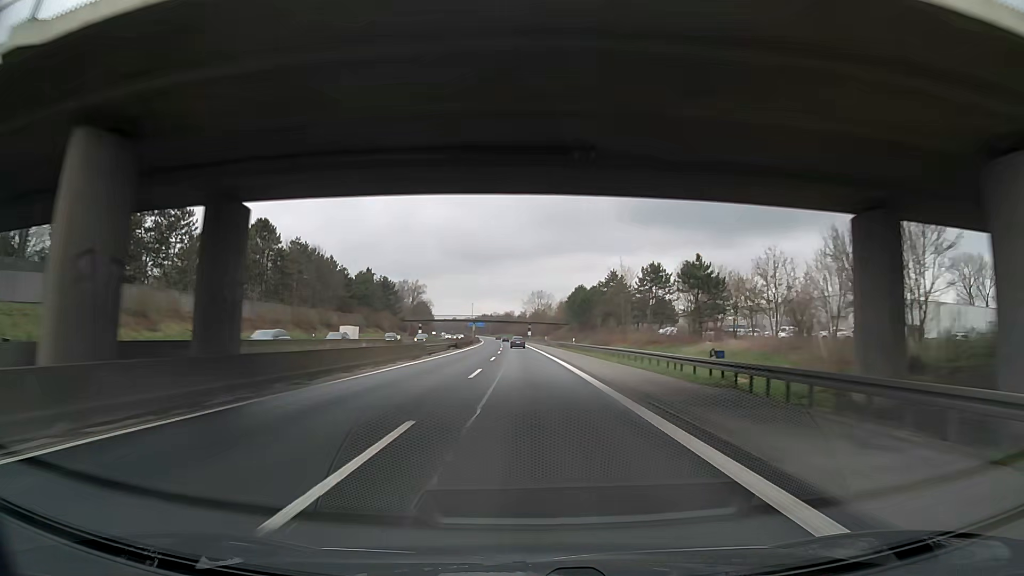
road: motorway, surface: asphalt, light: Day
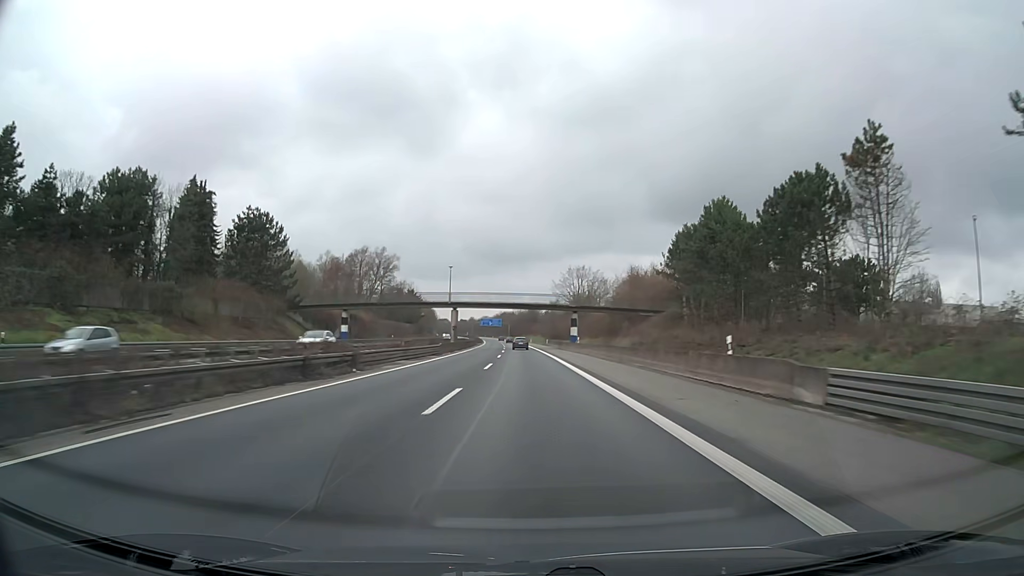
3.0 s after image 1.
(-2.1, +100.2) m; -2°
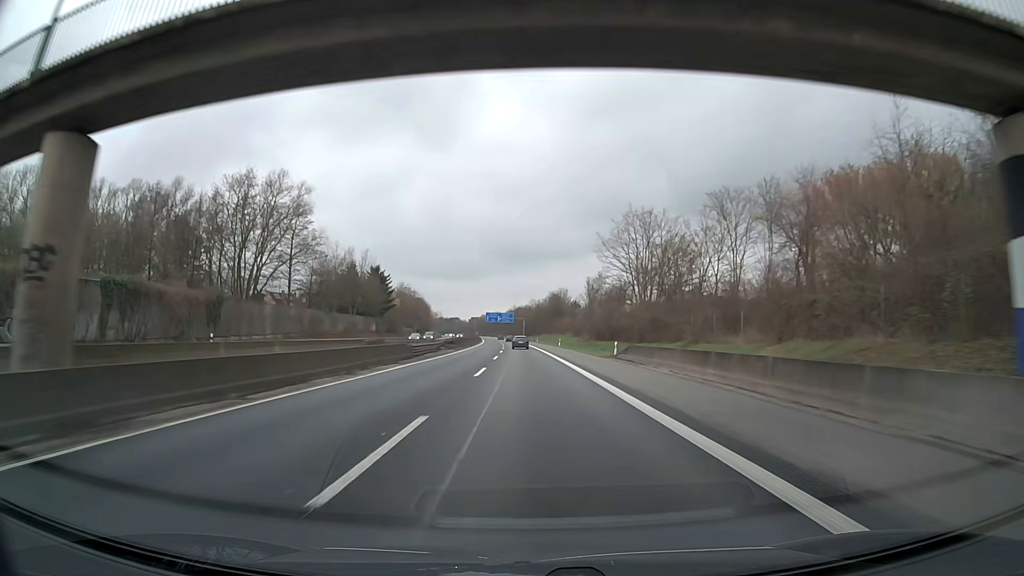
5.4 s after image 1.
(-1.2, +78.1) m; -1°
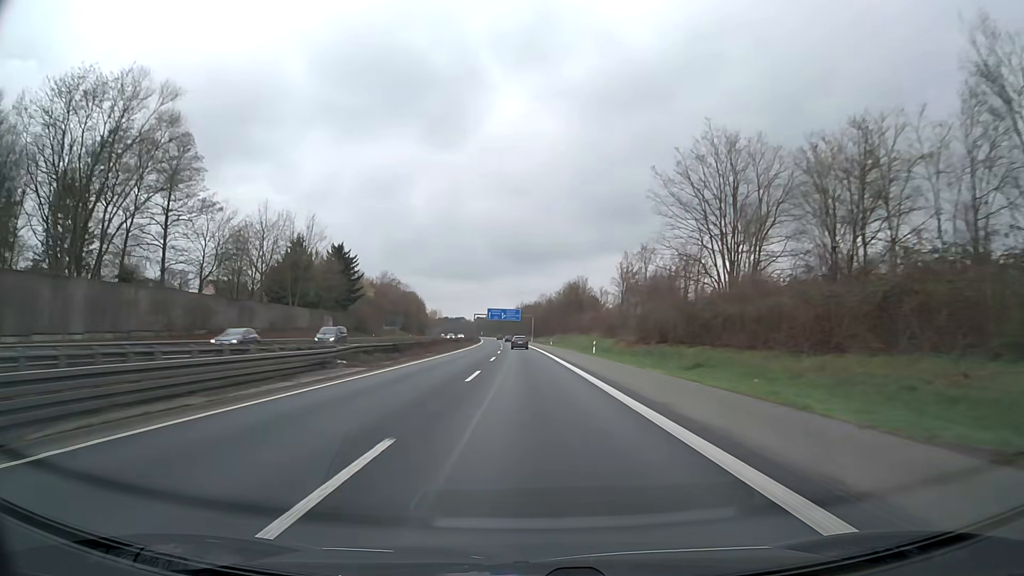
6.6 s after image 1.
(-0.3, +38.4) m; -1°
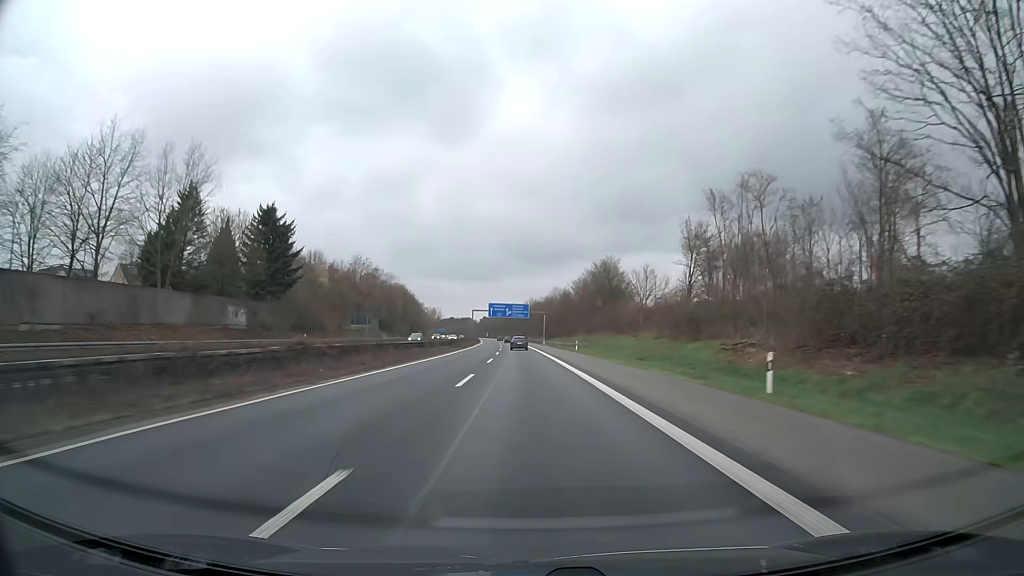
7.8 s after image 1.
(-0.2, +38.0) m; -1°
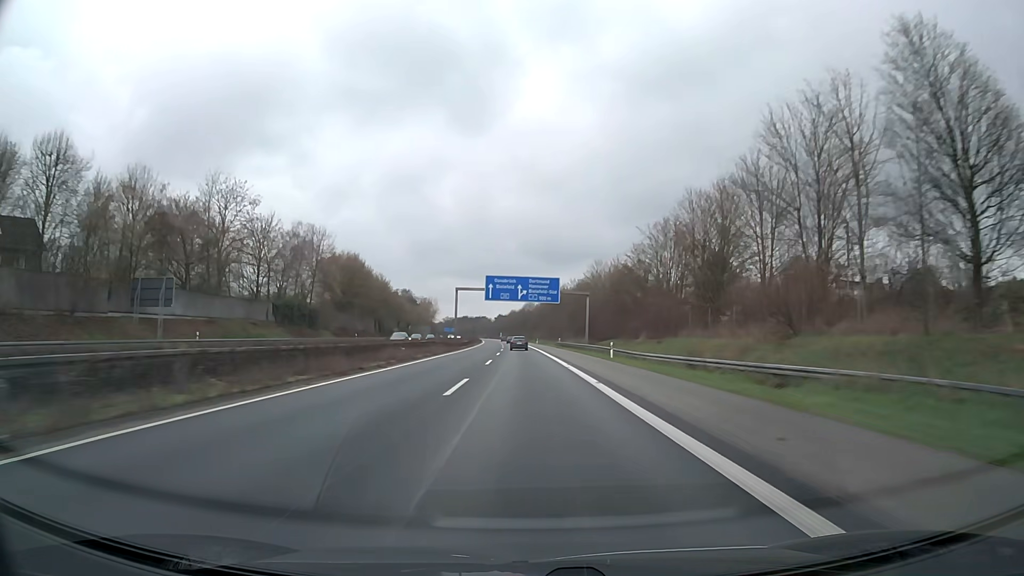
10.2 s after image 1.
(-1.2, +74.7) m; -2°
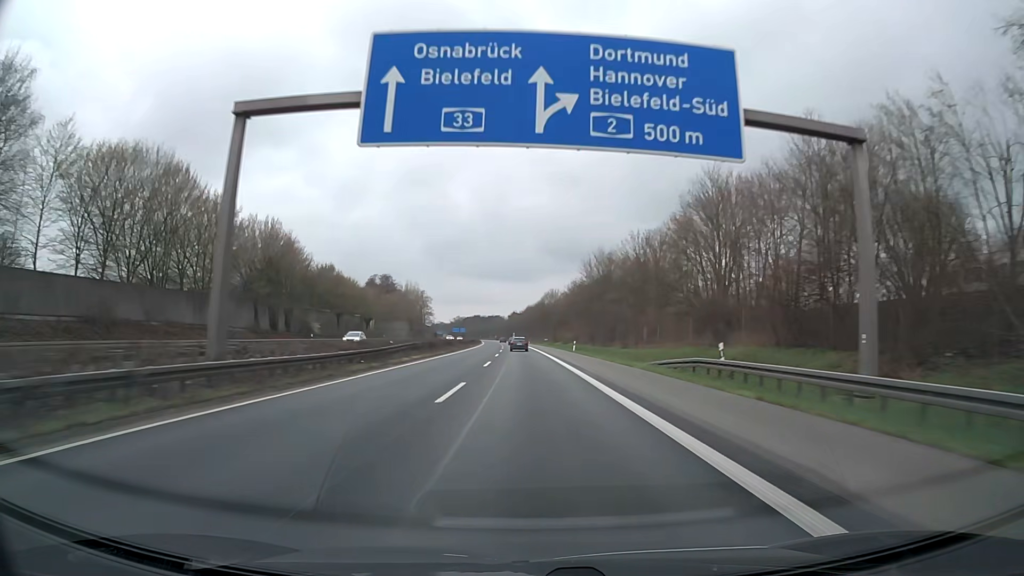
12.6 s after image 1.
(-0.8, +73.2) m; -1°
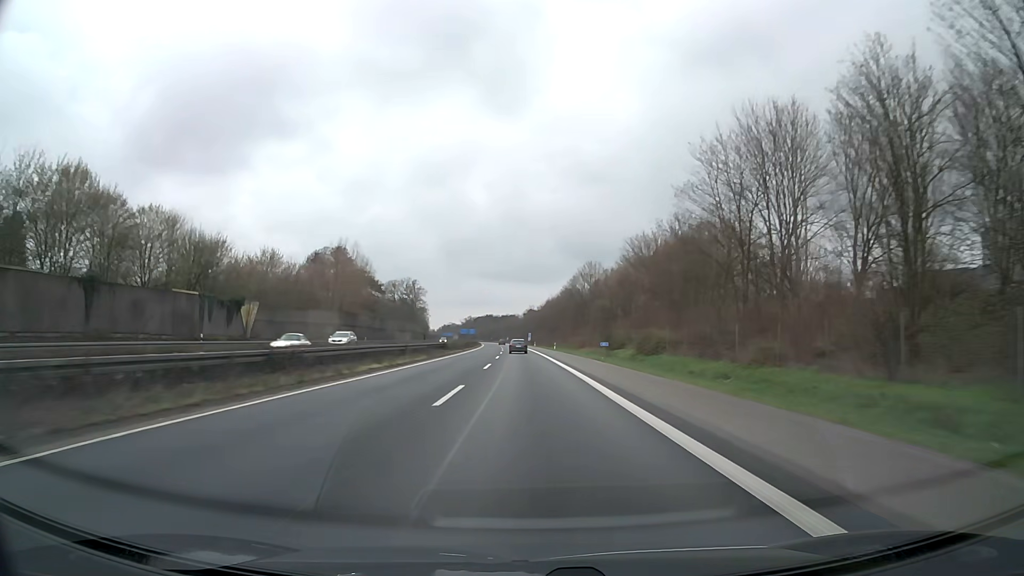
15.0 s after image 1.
(-0.9, +72.1) m; -1°
(0, +10) (0, +20) (0, +30) (0, +40) (0, +50) (-1, +60) (-1, +70) (-1, +80) (-1, +90) (-2, +100) m
